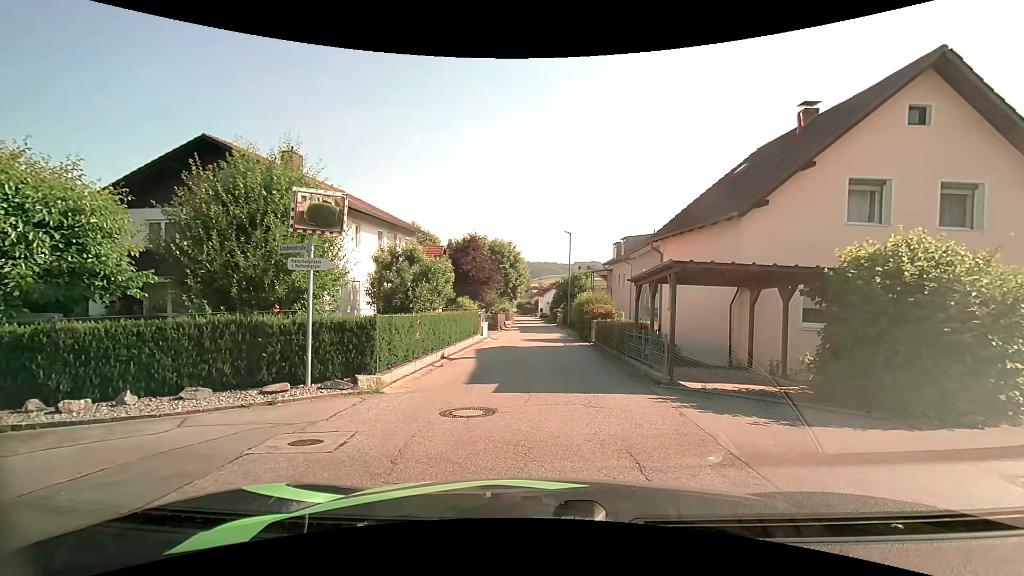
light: Day
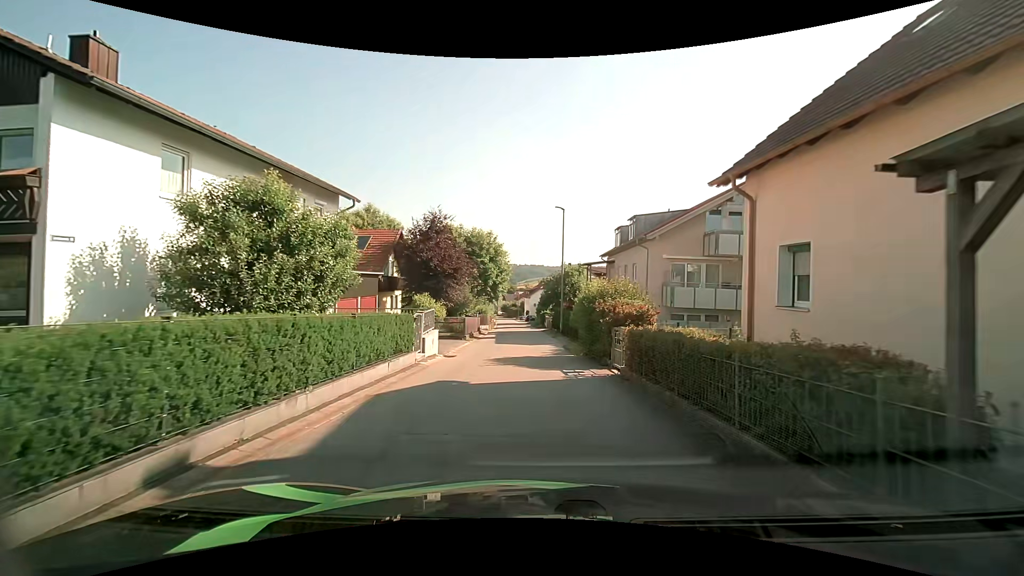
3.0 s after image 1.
(+0.6, +11.2) m; +3°
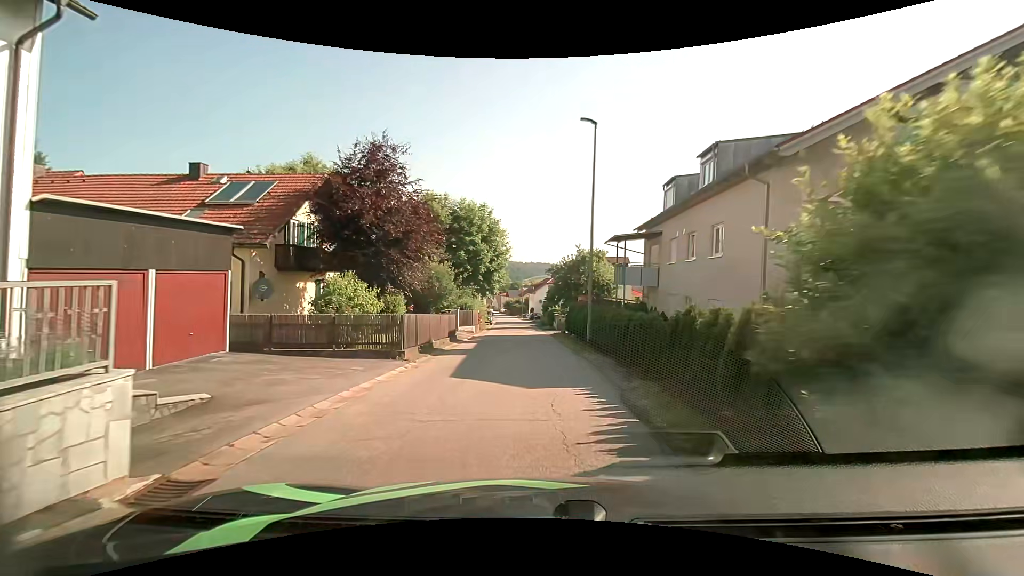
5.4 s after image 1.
(0.0, +14.2) m; -1°
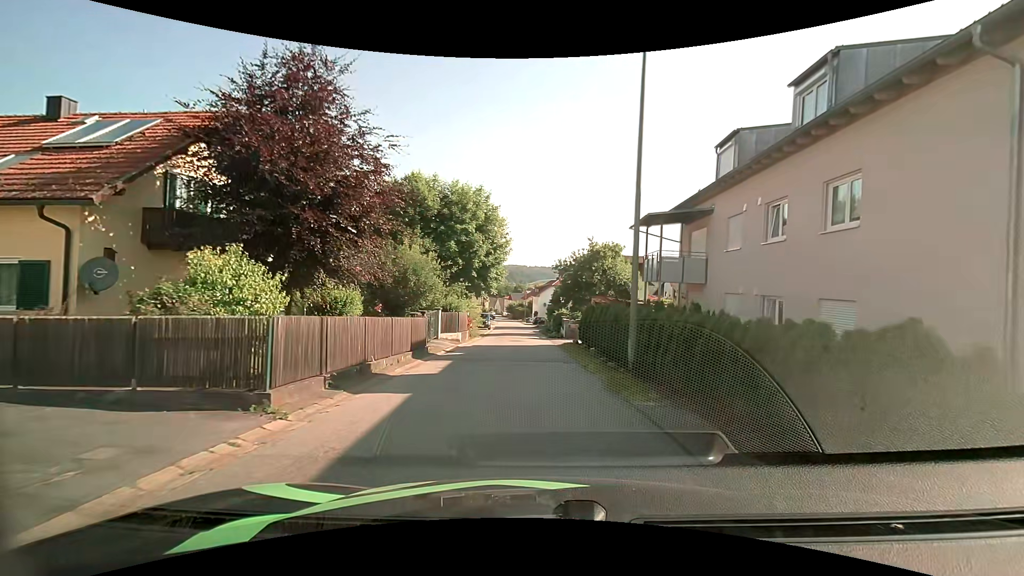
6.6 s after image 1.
(+0.1, +7.4) m; +1°
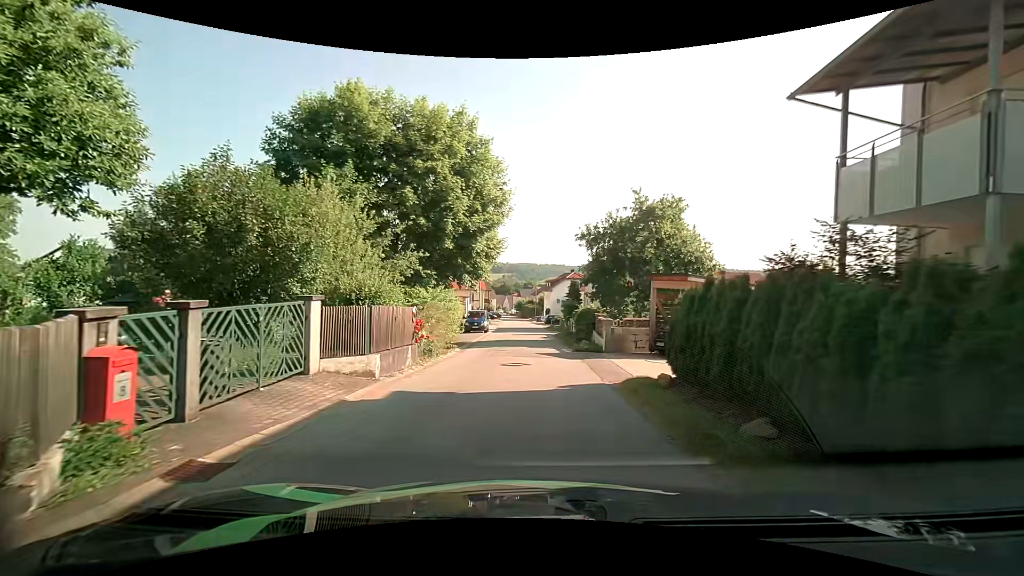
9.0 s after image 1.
(-0.3, +15.1) m; -2°
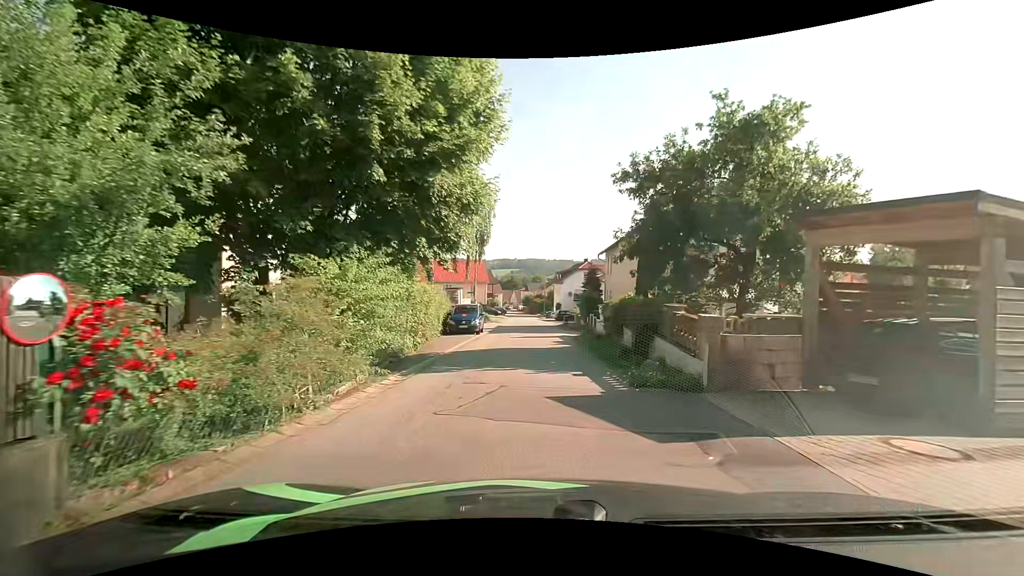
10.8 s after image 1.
(0.0, +10.8) m; -1°
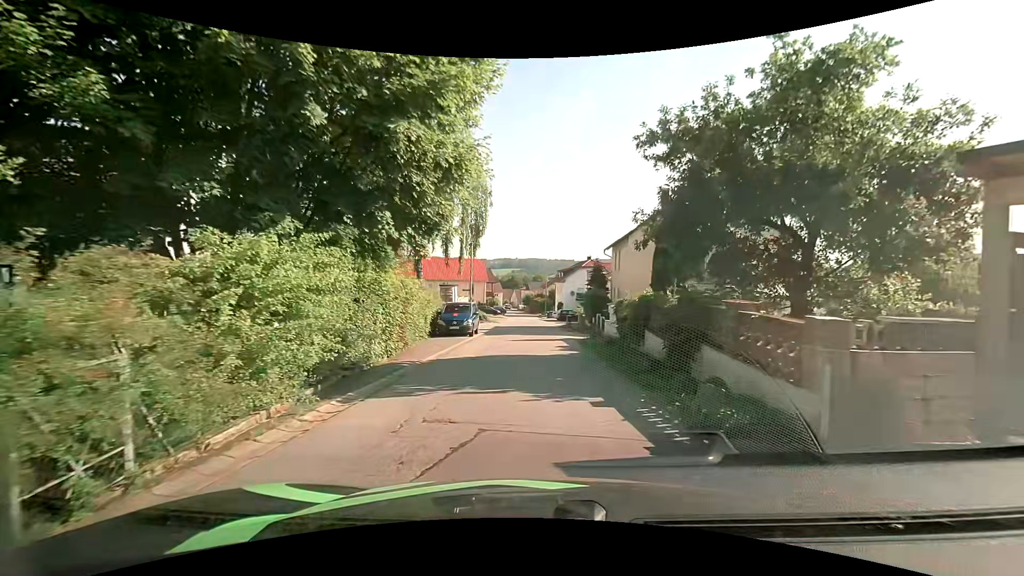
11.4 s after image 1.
(0.0, +3.5) m; 0°
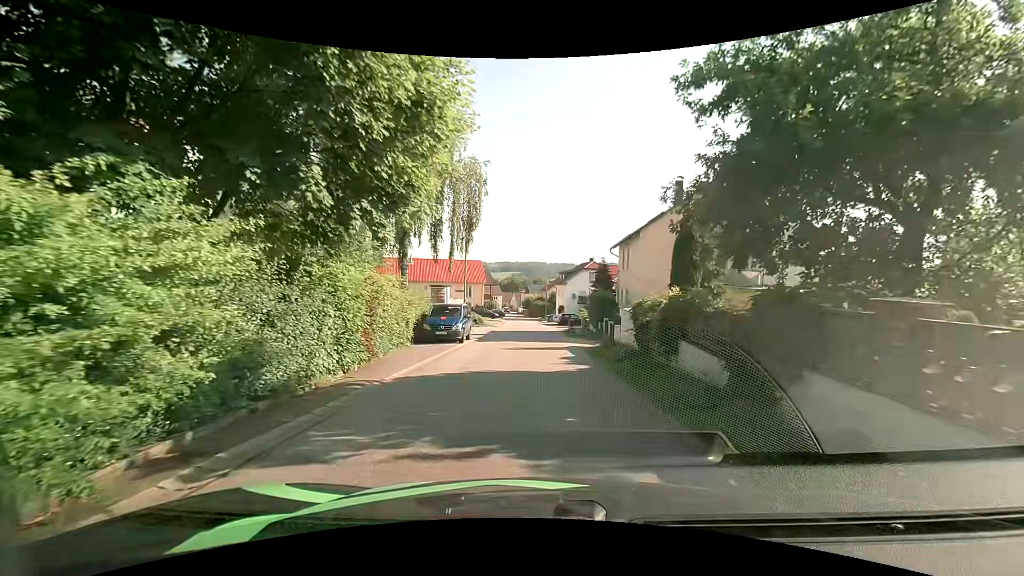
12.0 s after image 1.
(0.0, +3.5) m; +1°
(0, +10) (0, +20) (-1, +30) (-1, +40) (-1, +50) (-1, +60) (-2, +70) (-3, +80) (-3, +90) (-4, +100) m
